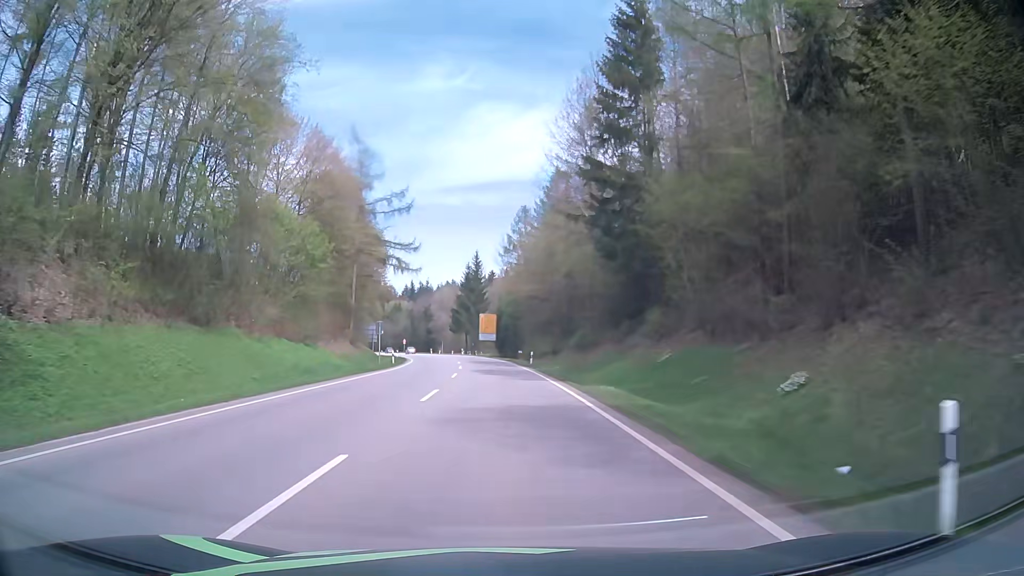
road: secondary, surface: asphalt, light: Day
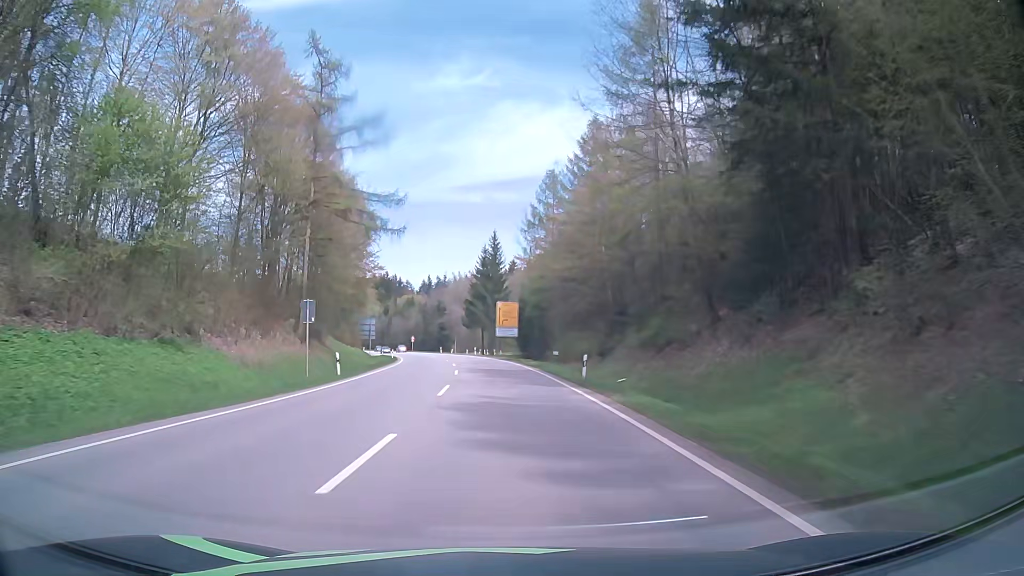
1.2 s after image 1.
(-0.3, +22.3) m; -2°
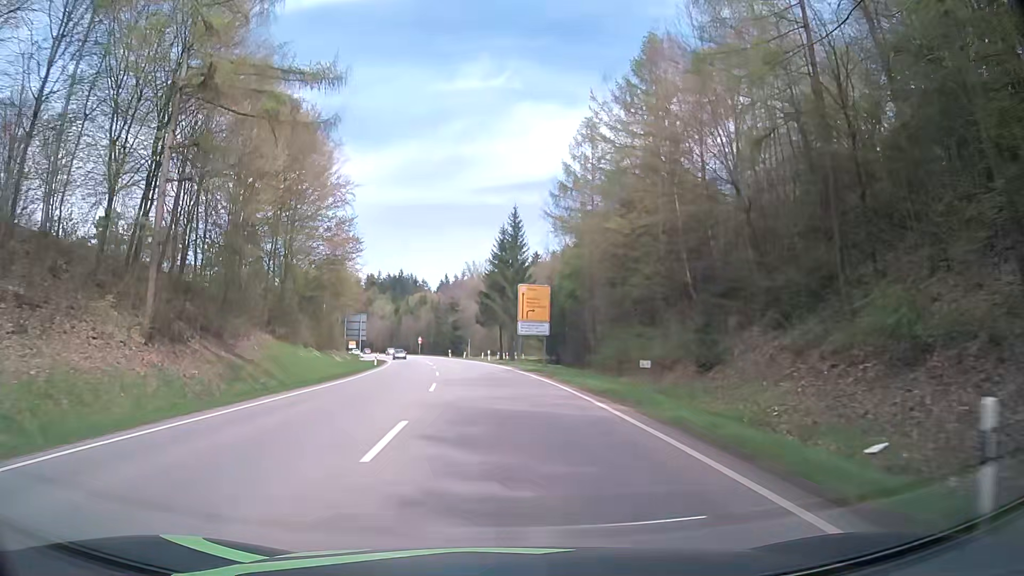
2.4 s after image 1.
(-0.4, +22.3) m; -2°
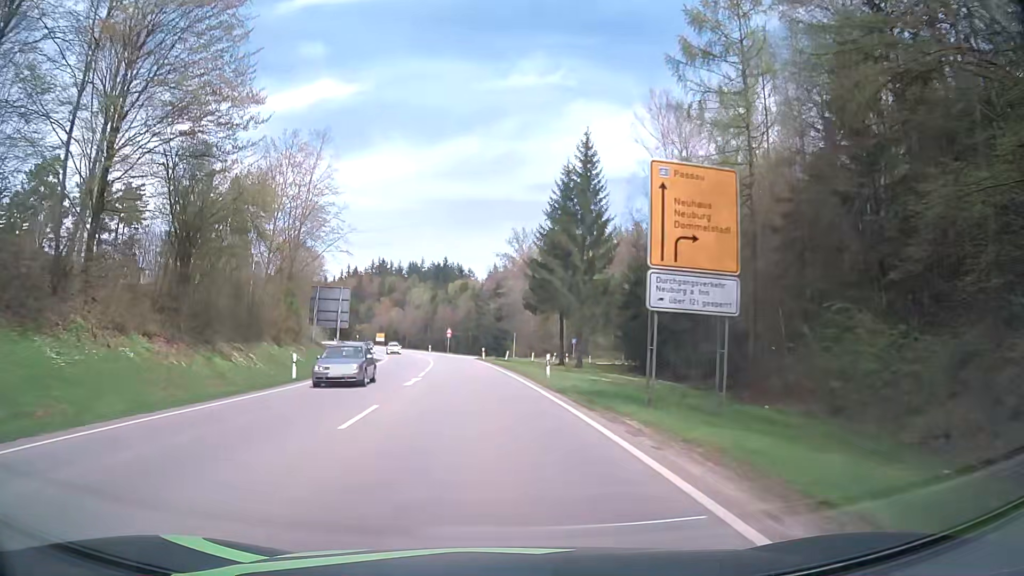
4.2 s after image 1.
(-1.0, +33.4) m; -4°
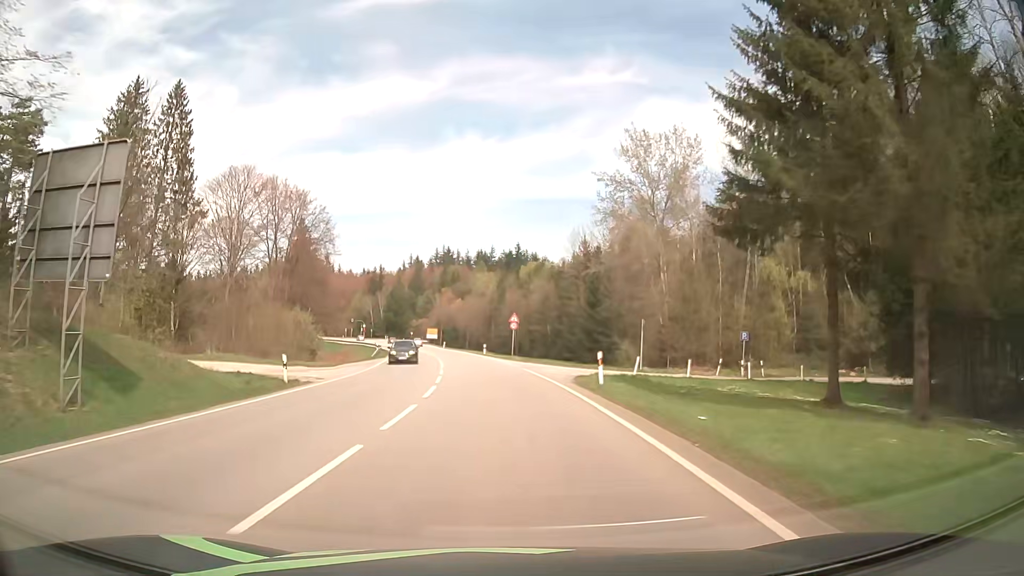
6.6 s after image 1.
(-2.9, +42.8) m; -7°
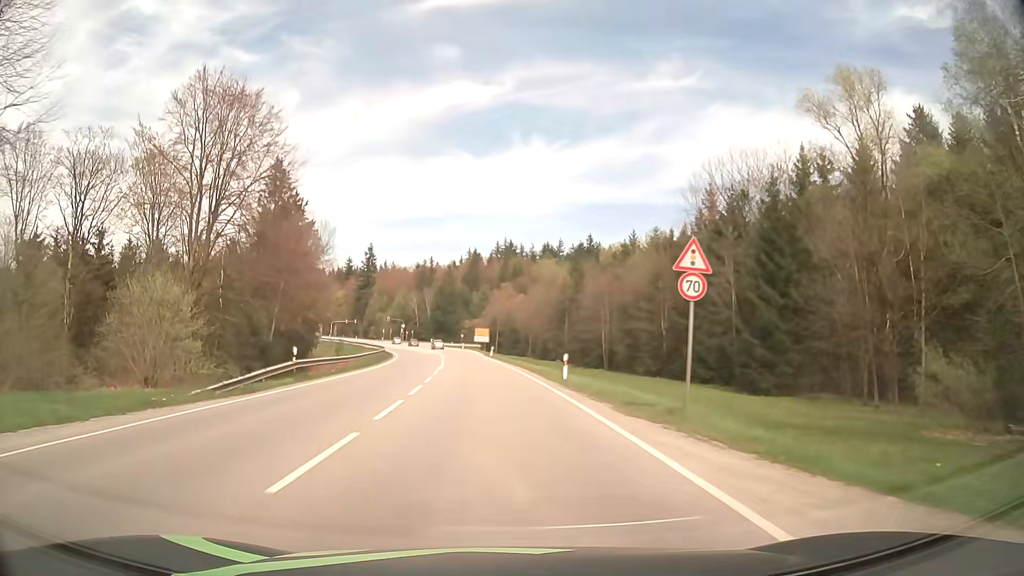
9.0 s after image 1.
(-1.6, +40.8) m; -5°
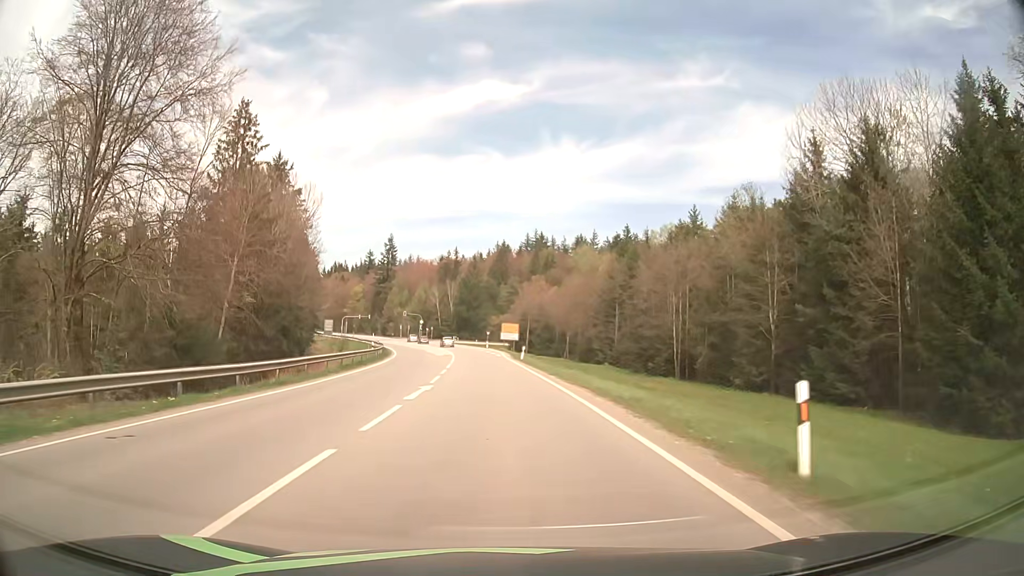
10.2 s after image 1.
(-0.6, +19.6) m; -3°
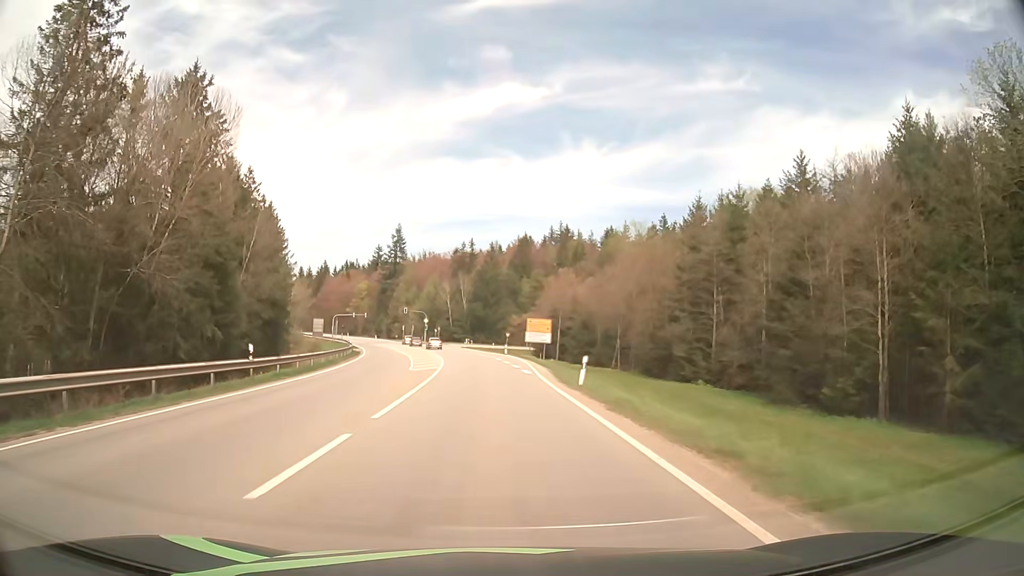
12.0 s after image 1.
(-0.4, +28.6) m; -1°
(0, +10) (0, +20) (0, +30) (0, +40) (-1, +50) (-1, +60) (-3, +70) (-4, +80) (-6, +90) (-8, +99) m
